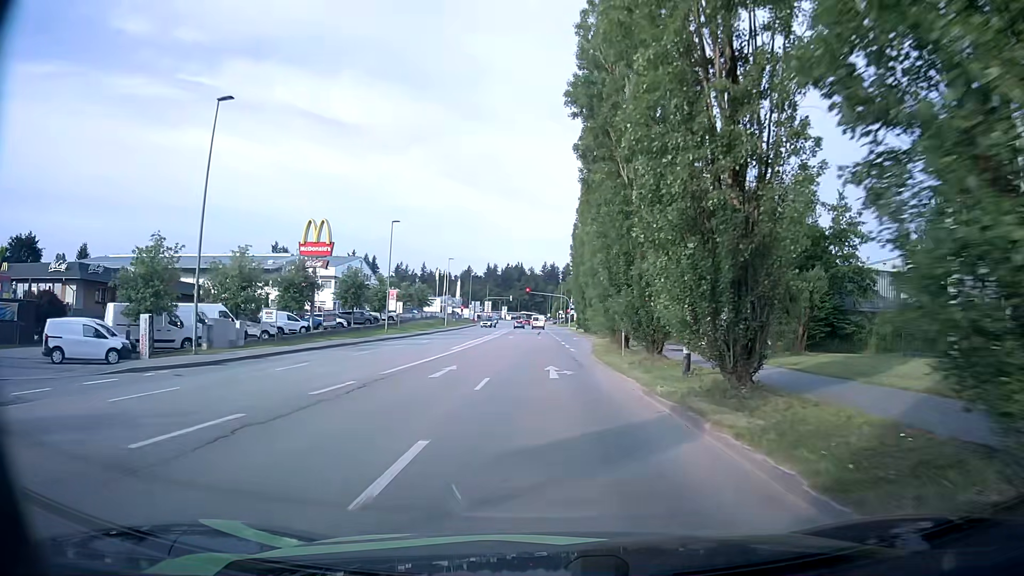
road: tertiary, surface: asphalt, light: Day
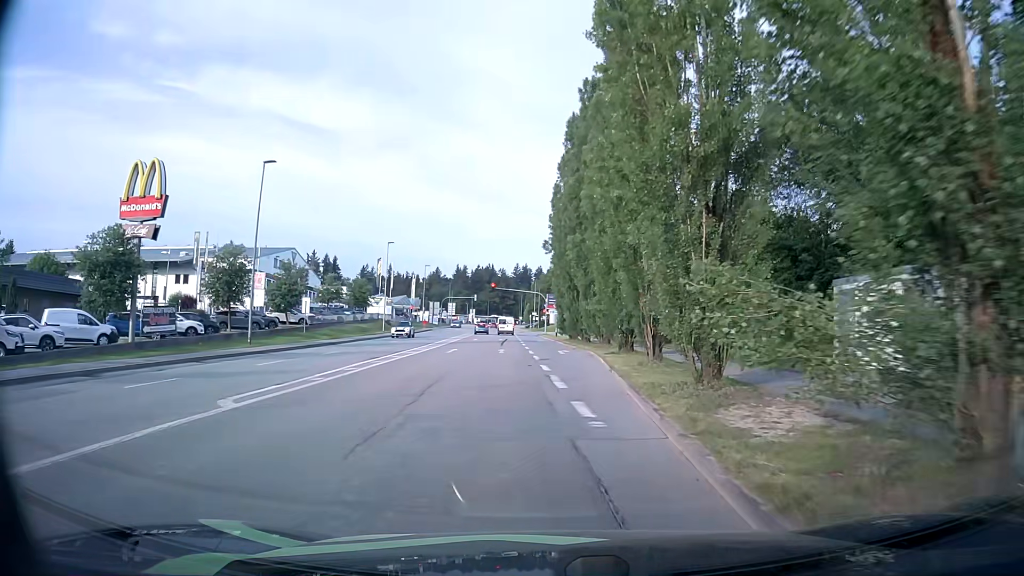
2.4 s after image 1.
(+0.5, +24.5) m; +3°
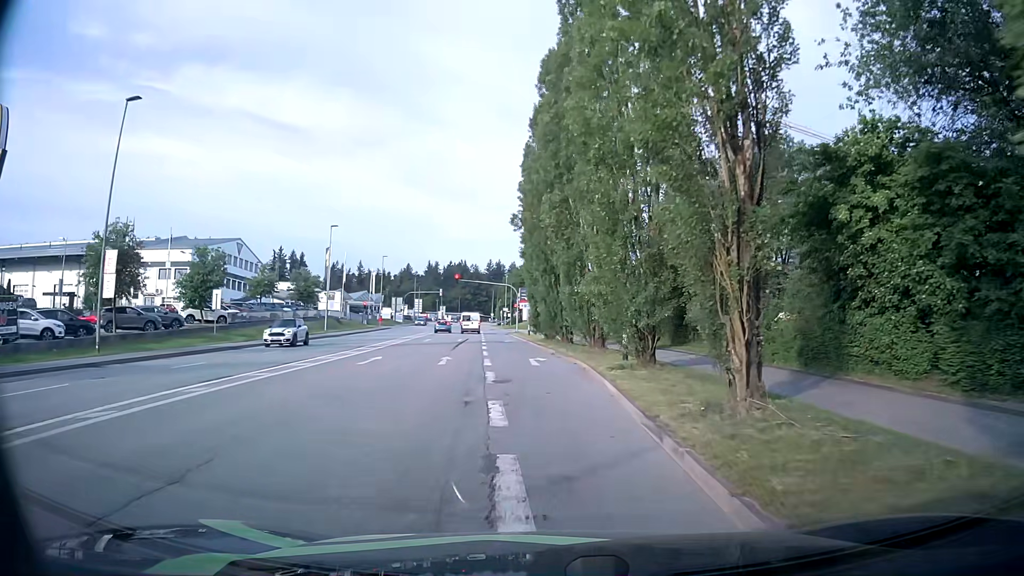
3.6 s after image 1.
(+0.2, +11.9) m; +2°
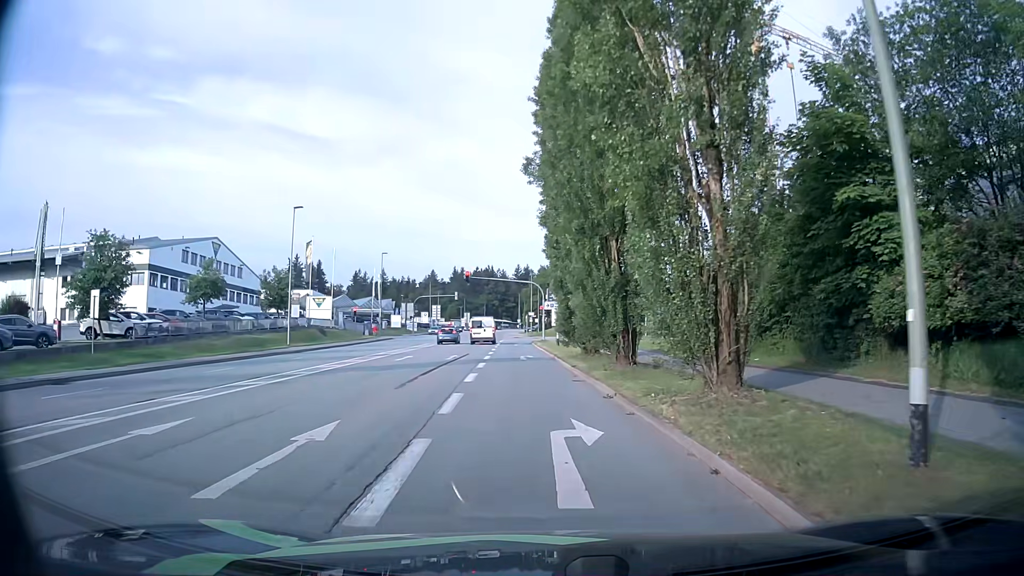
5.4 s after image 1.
(-0.1, +16.3) m; -3°
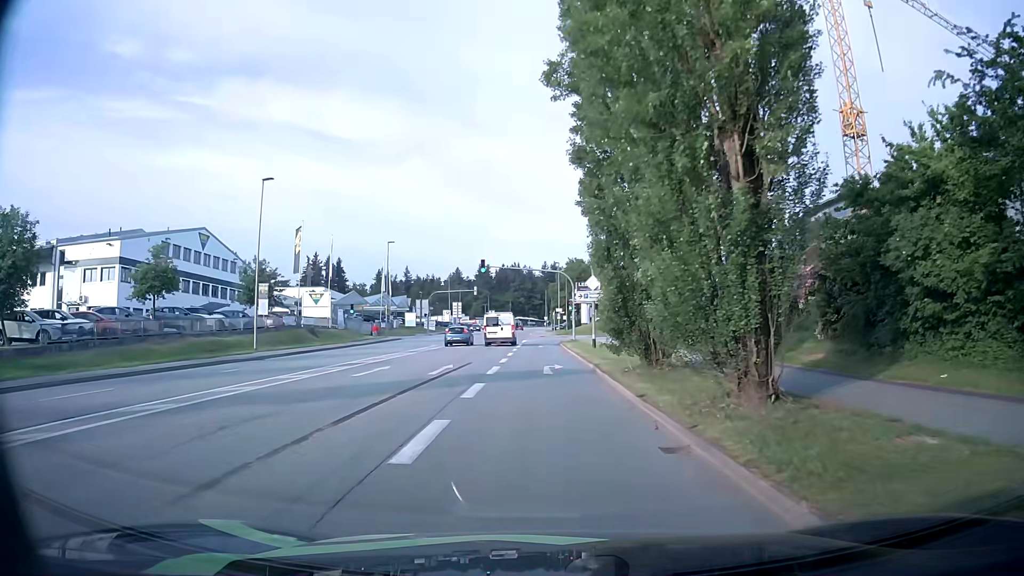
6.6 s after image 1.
(-0.1, +10.3) m; -1°
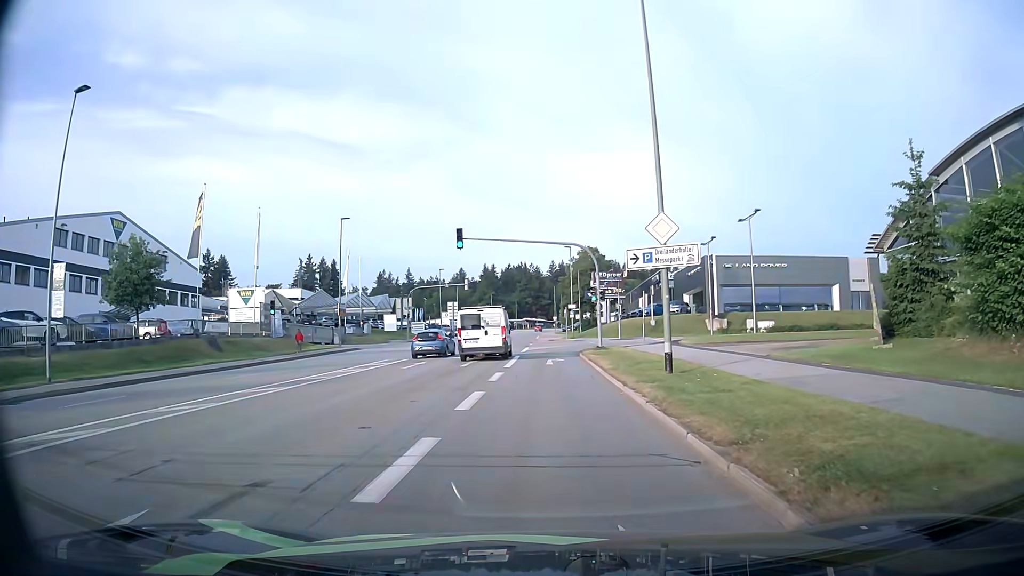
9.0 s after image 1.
(-0.3, +19.5) m; -1°
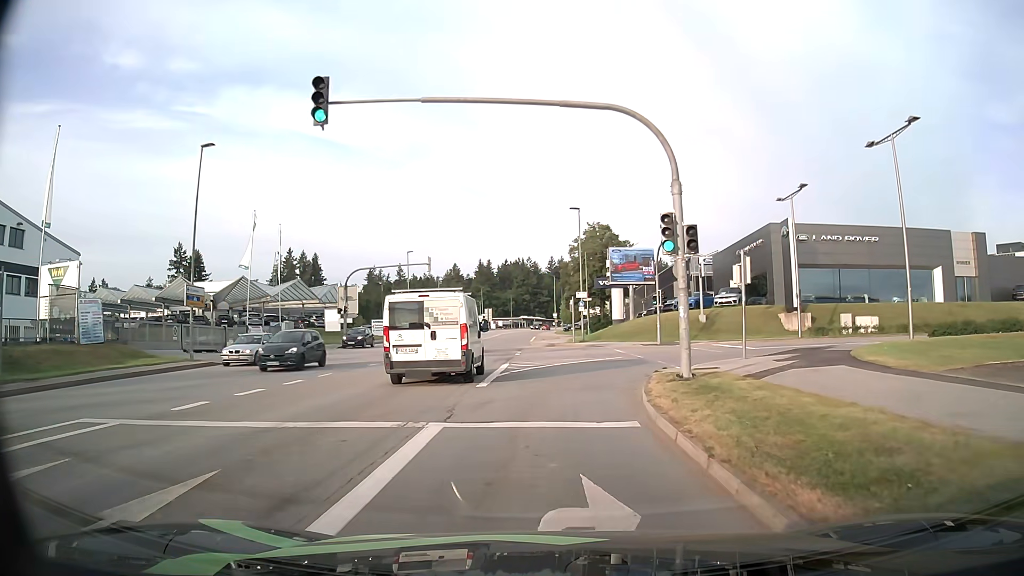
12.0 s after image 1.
(-0.1, +23.6) m; 0°
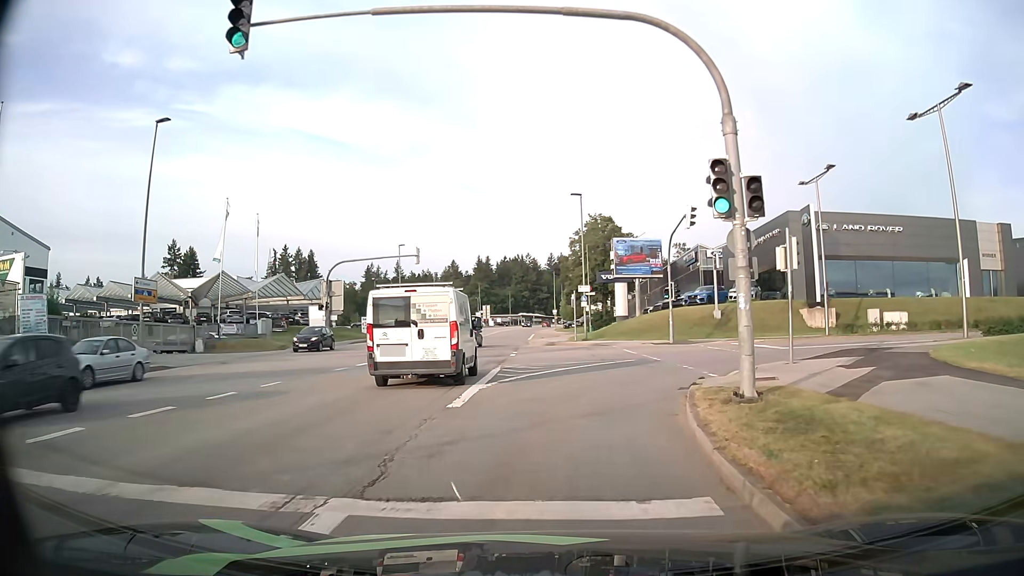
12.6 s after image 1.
(0.0, +4.3) m; 0°
(0, +10) (+3, +19) (+11, +25) (+21, +26) (+31, +26) (+41, +25) (+51, +24) (+61, +22) (+70, +19) (+80, +17) m
